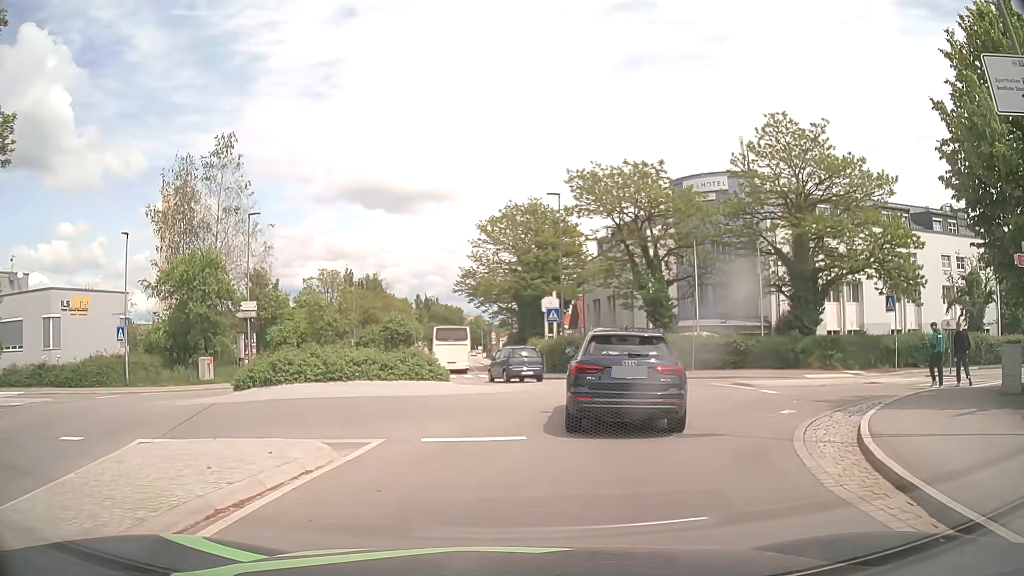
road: tertiary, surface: asphalt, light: Day
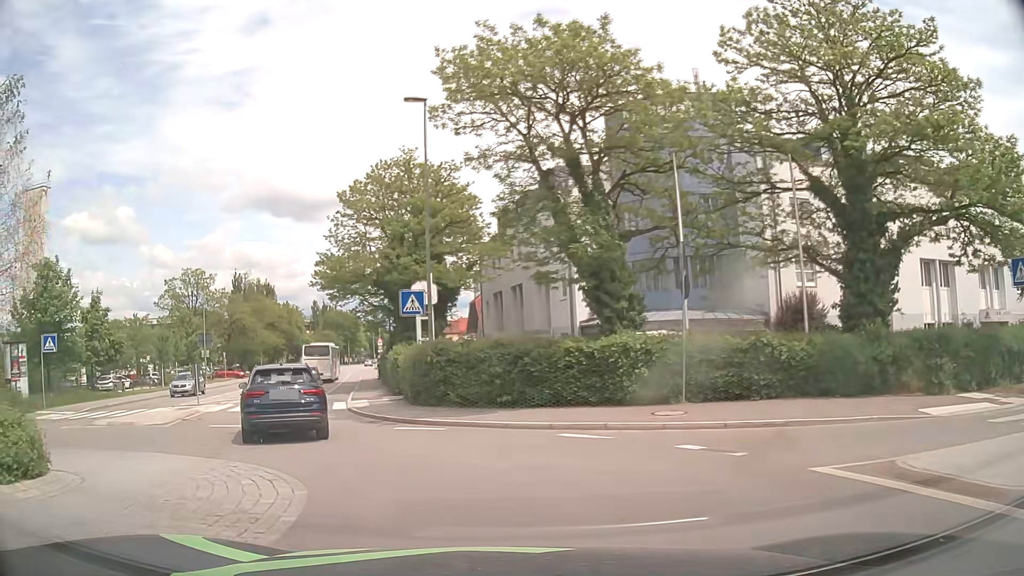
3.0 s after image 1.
(+2.3, +16.4) m; +8°
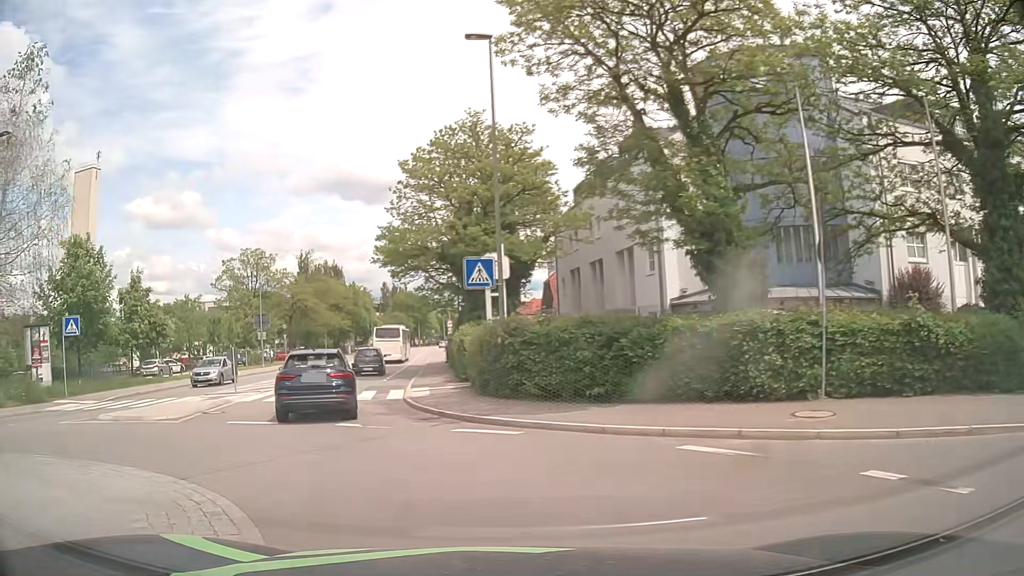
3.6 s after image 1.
(-0.2, +3.7) m; -7°
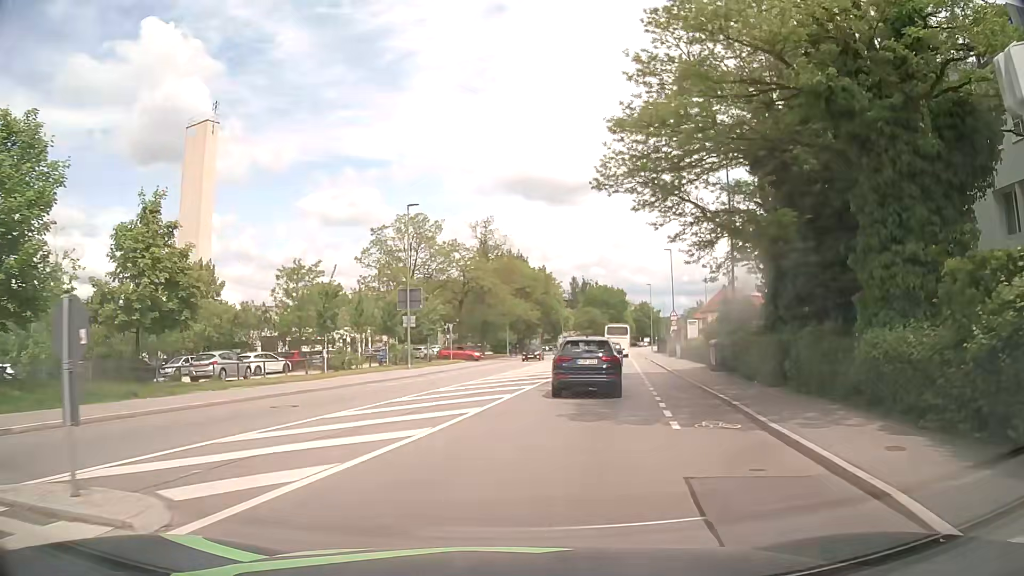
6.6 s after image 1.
(-5.2, +21.2) m; -15°
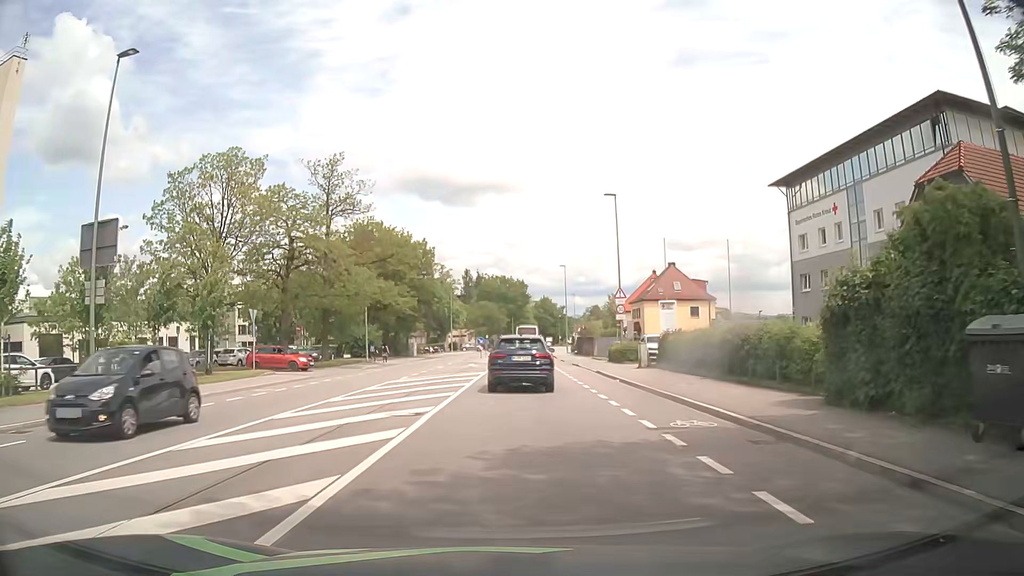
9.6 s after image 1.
(+2.4, +24.3) m; +9°
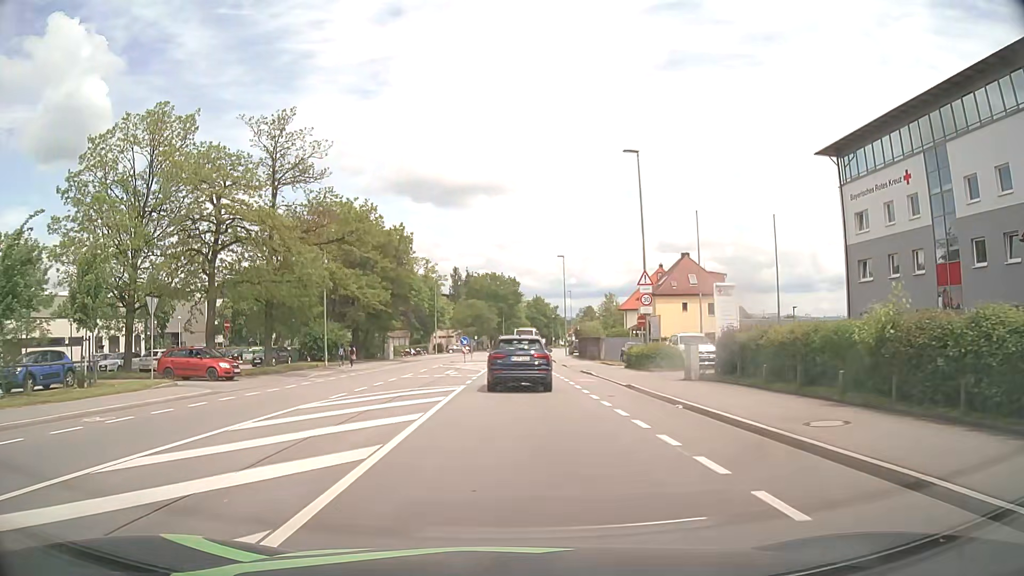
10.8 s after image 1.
(0.0, +10.0) m; 0°
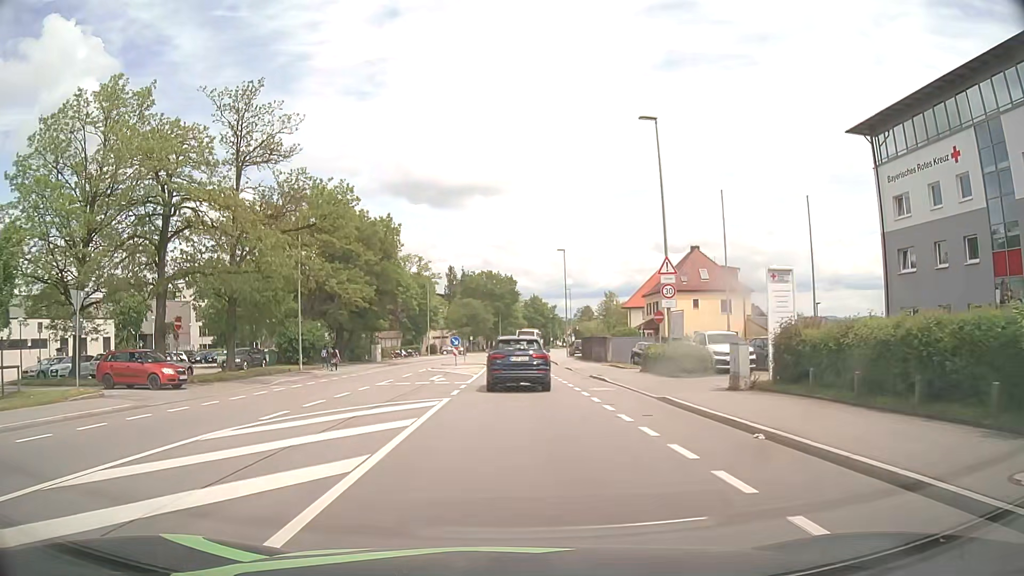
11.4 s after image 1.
(0.0, +5.0) m; 0°
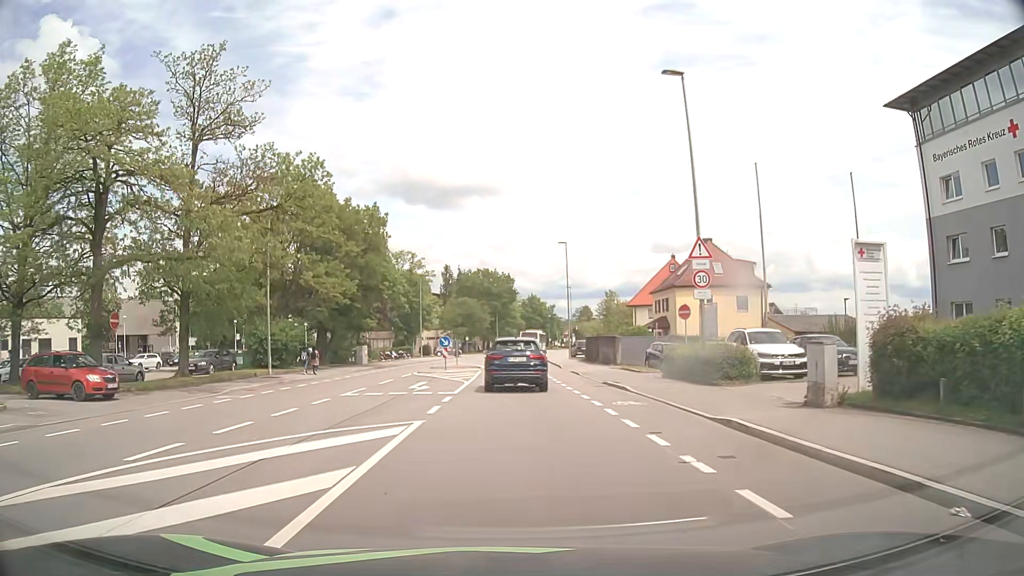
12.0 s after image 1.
(0.0, +5.0) m; 0°
(0, +10) (0, +20) (0, +30) (0, +40) (0, +50) (0, +60) (+1, +70) (+2, +80) (+3, +90) (+4, +100) m
